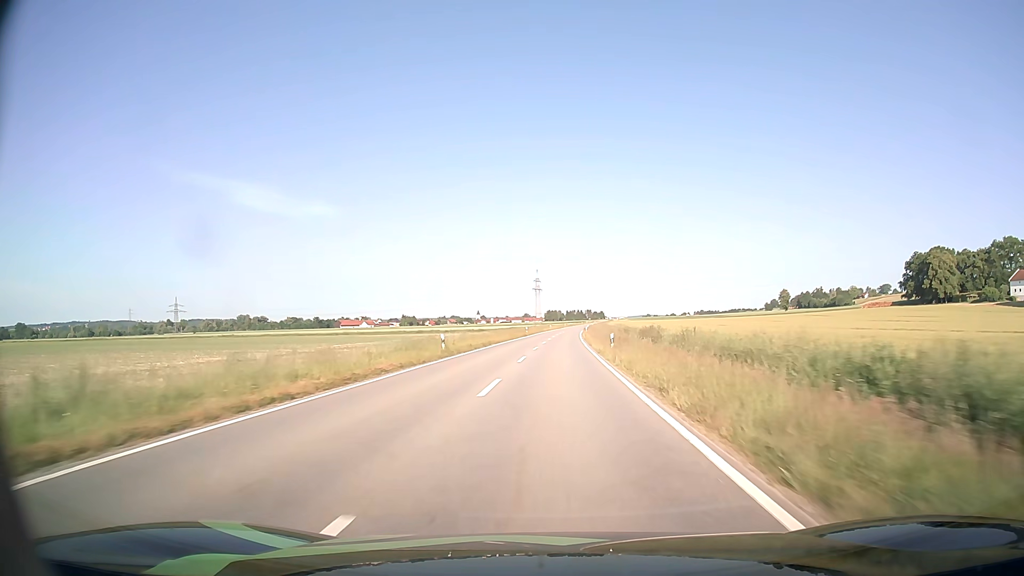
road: tertiary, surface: asphalt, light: Day
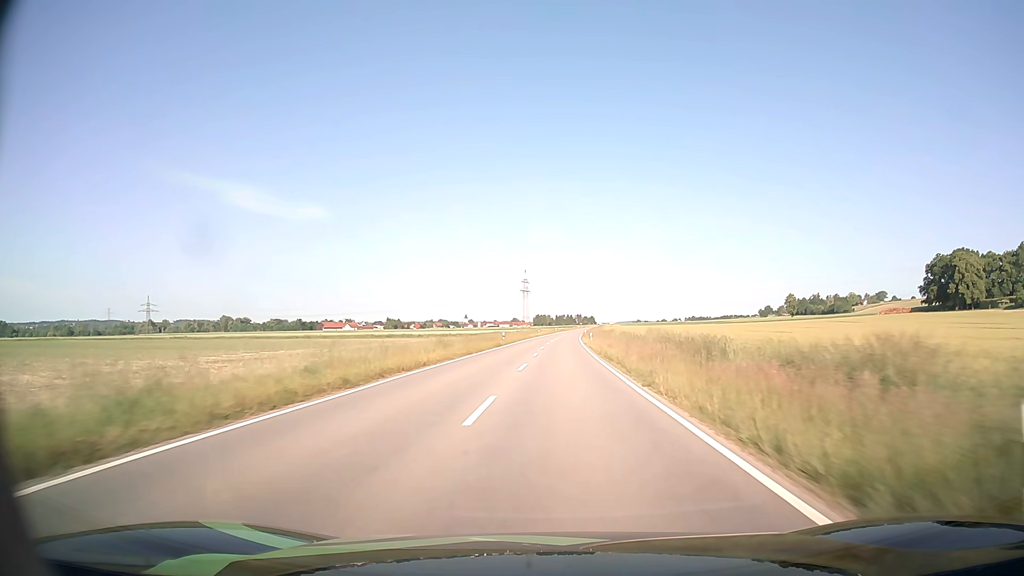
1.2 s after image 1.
(+0.1, +28.4) m; +1°
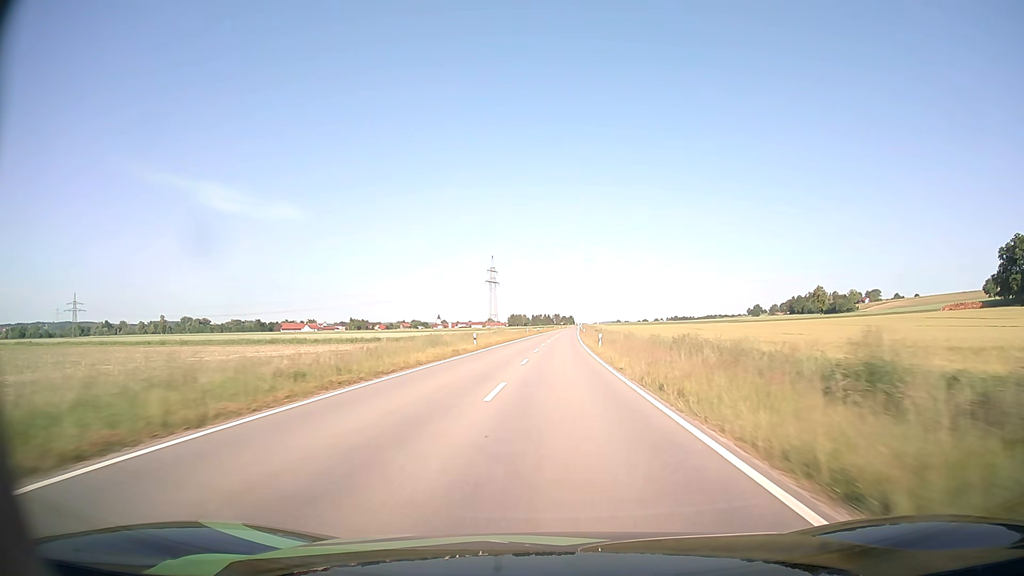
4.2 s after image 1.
(+1.7, +71.5) m; +2°
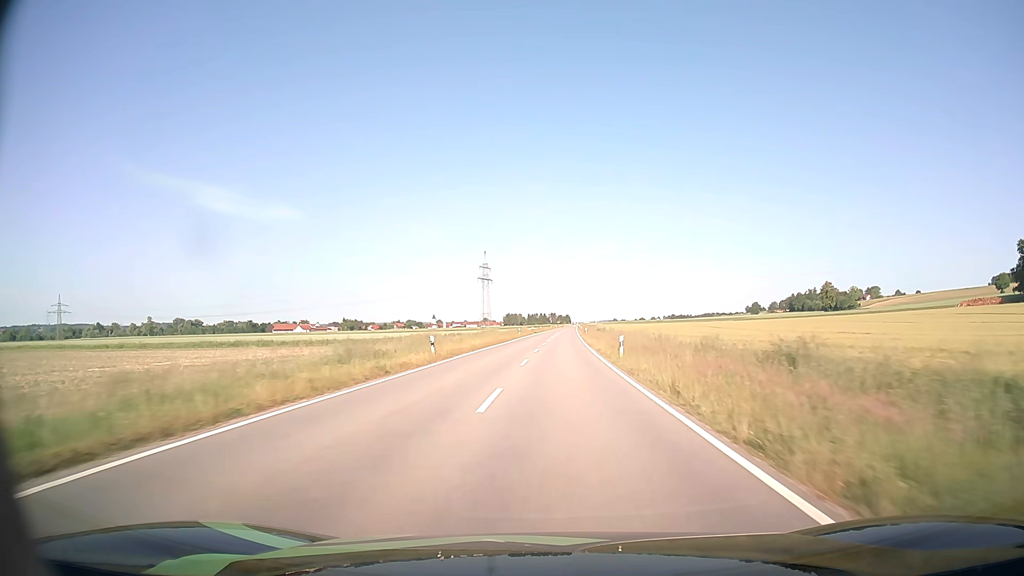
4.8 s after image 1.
(0.0, +14.3) m; 0°
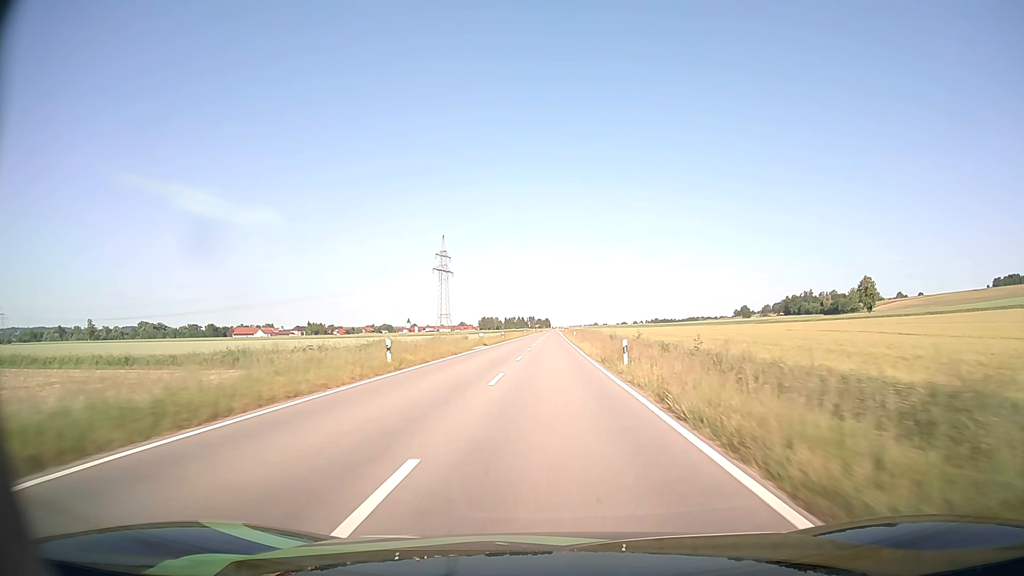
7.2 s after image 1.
(+1.1, +57.2) m; +2°
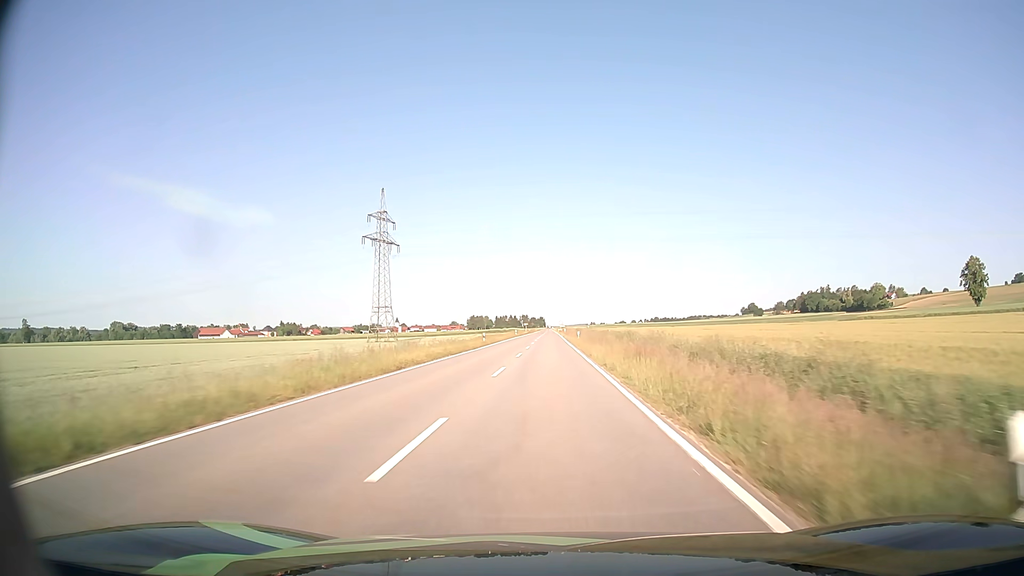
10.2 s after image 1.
(+0.4, +71.7) m; 0°
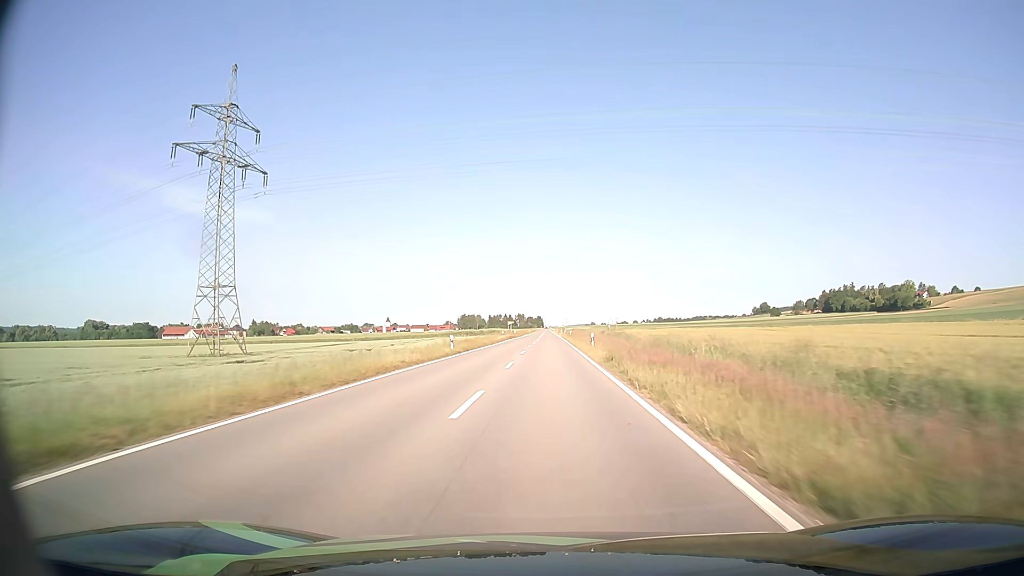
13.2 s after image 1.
(0.0, +70.8) m; 0°
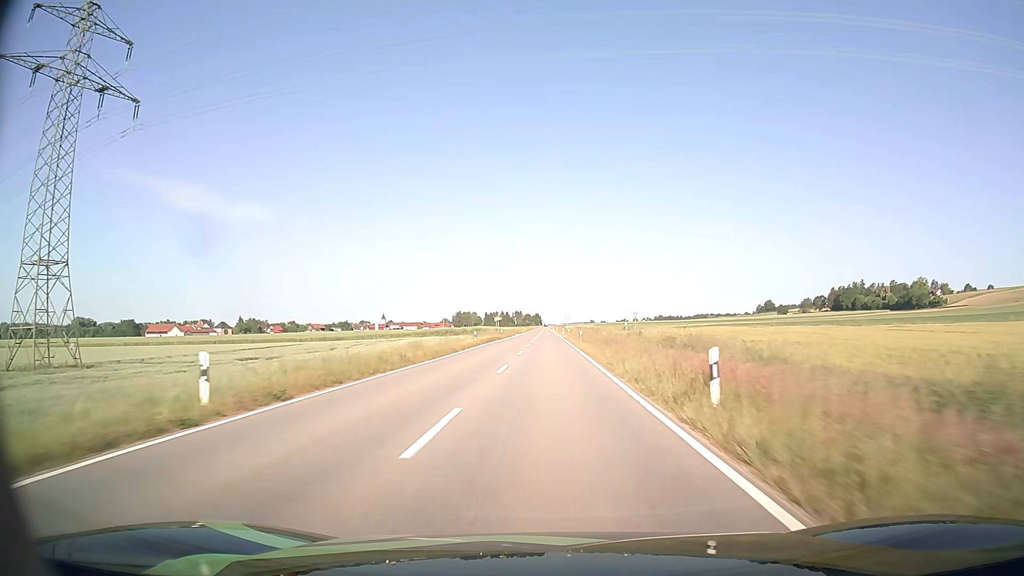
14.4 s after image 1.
(0.0, +28.0) m; 0°
(0, +10) (0, +20) (0, +30) (0, +40) (0, +50) (0, +60) (0, +70) (0, +80) (0, +90) (0, +100) m
